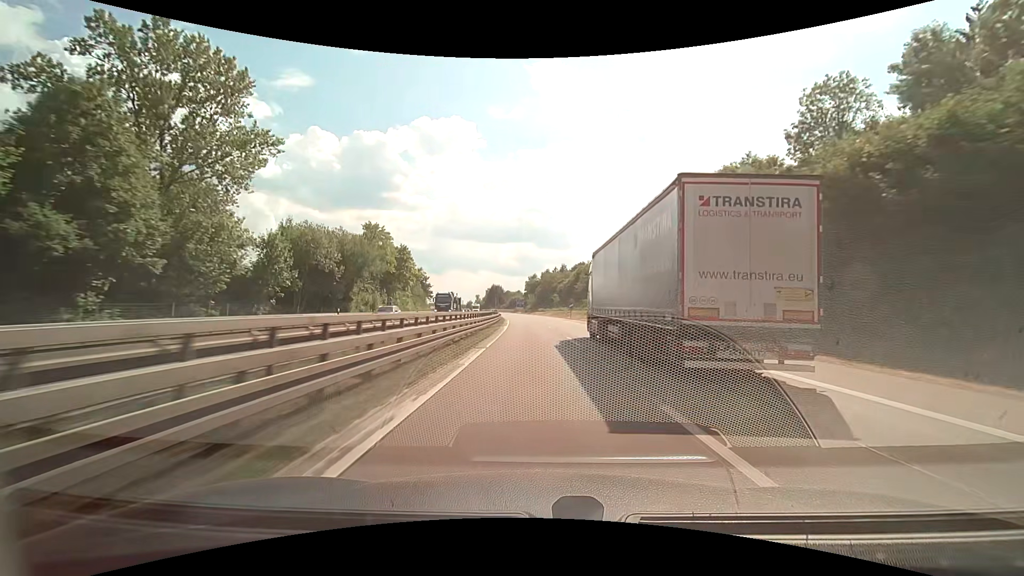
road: motorway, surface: asphalt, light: Day
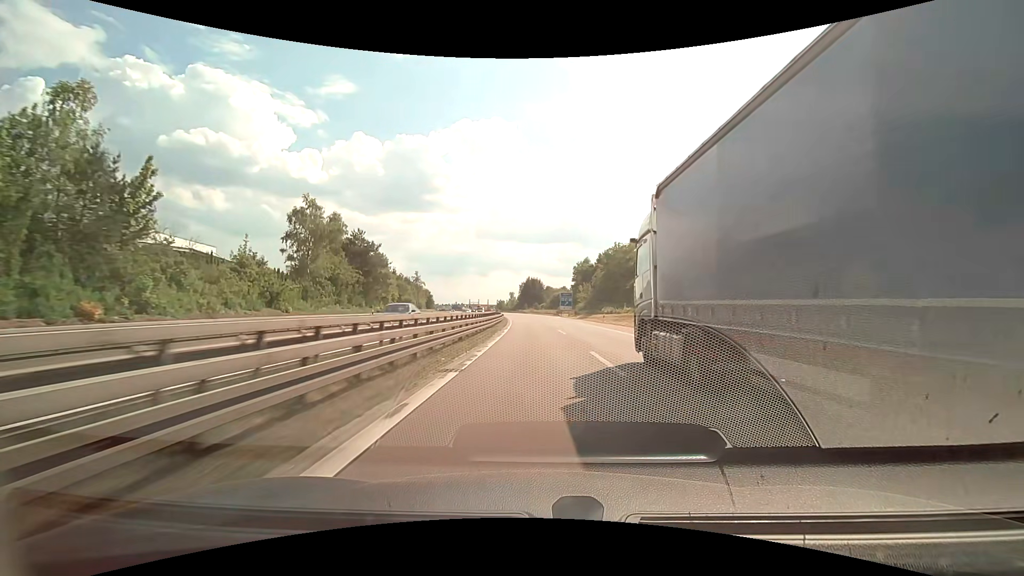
(-2.9, +81.0) m; -5°
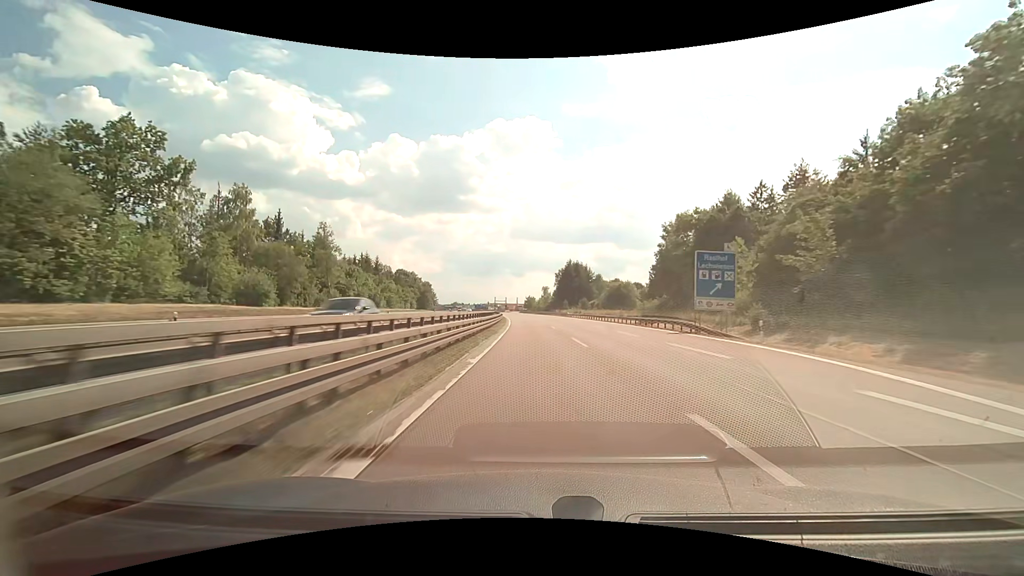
(-2.8, +81.9) m; -4°
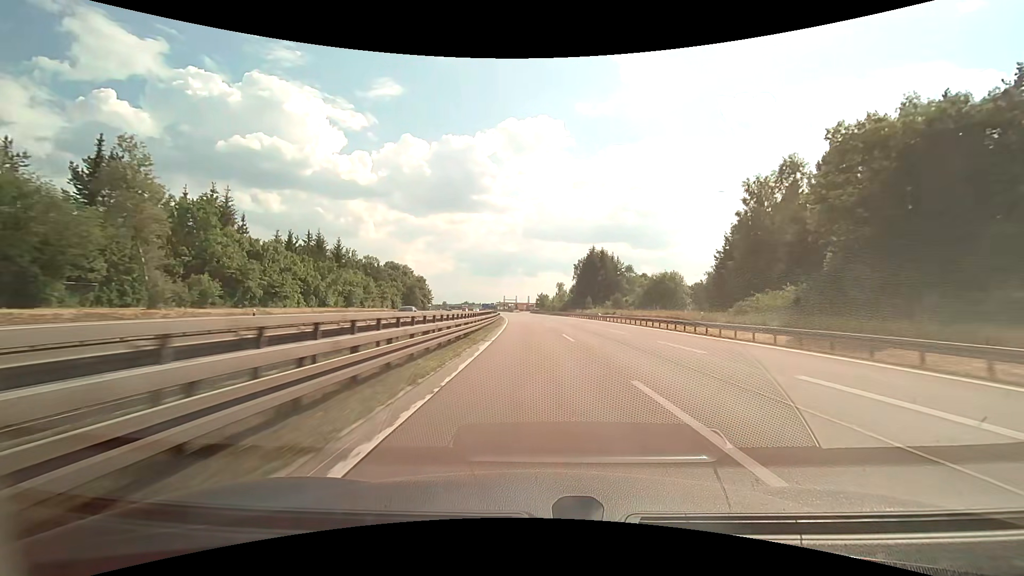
(-0.5, +33.1) m; -1°
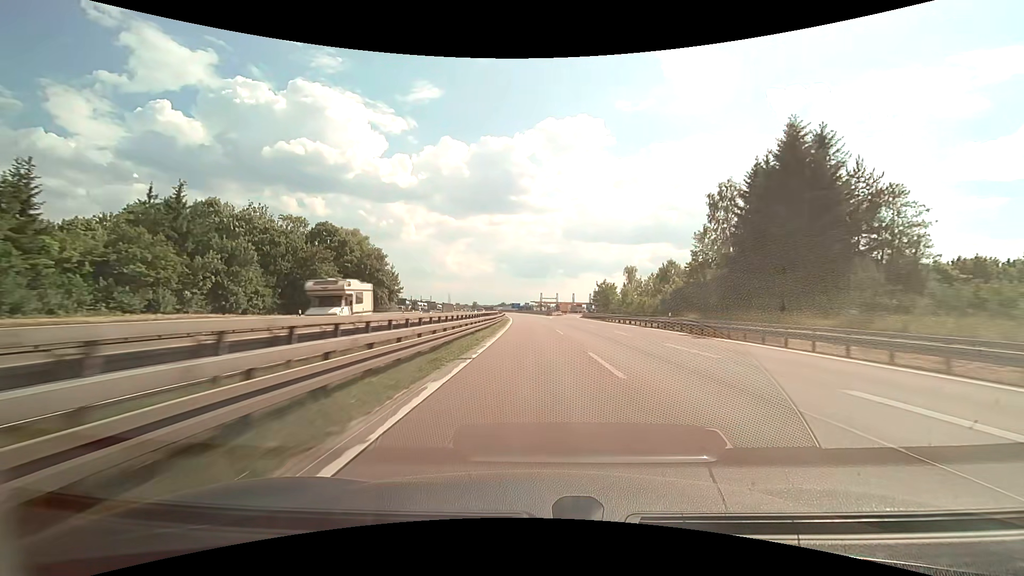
(-3.5, +83.5) m; -5°
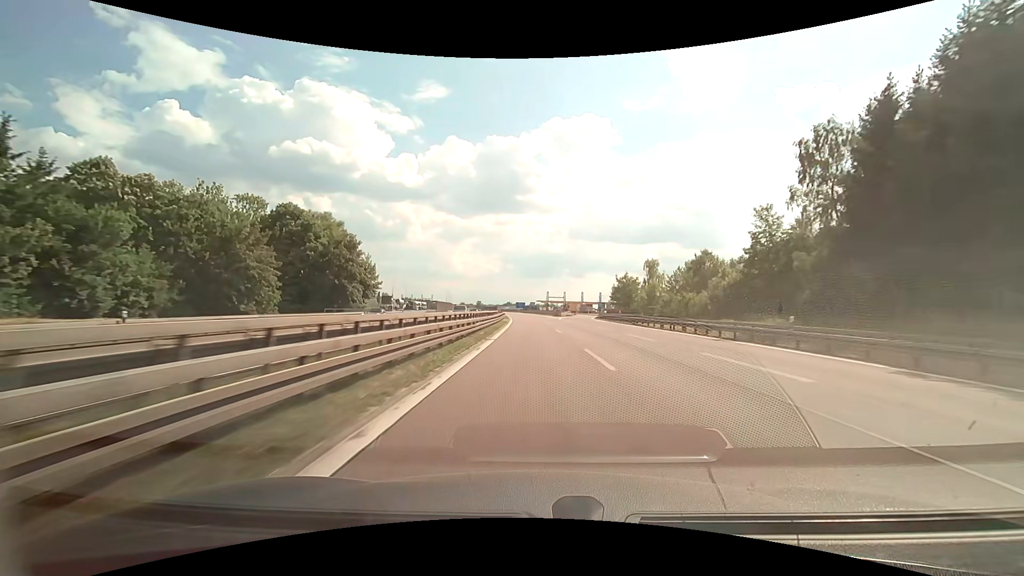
(-0.1, +16.9) m; -1°
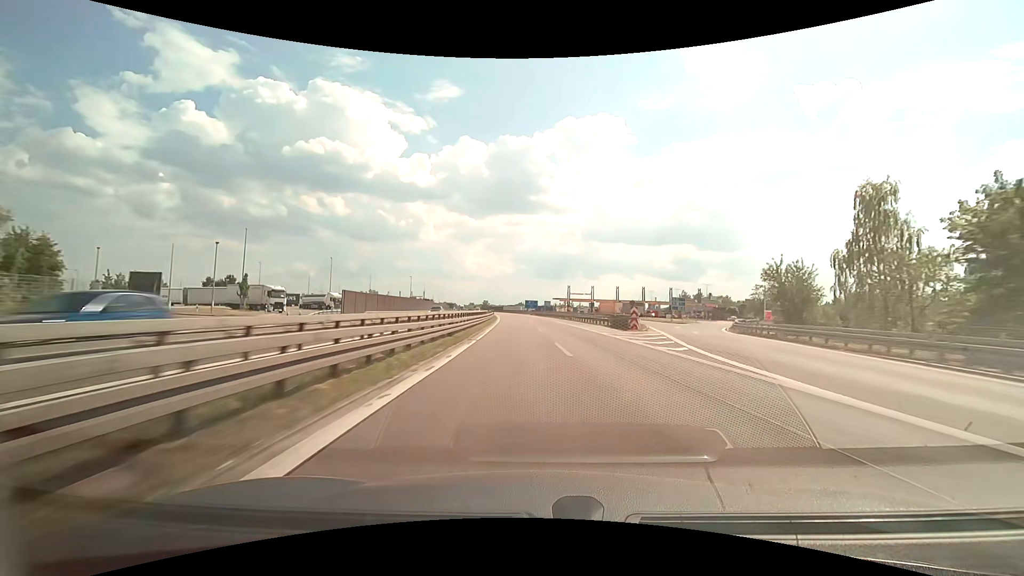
(-1.5, +68.0) m; -2°
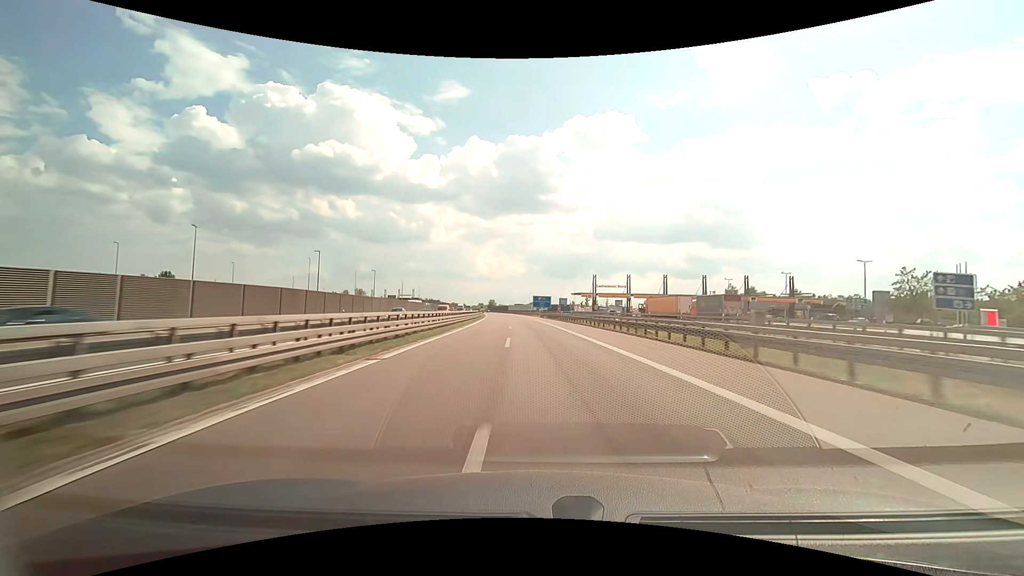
(0.0, +51.5) m; -1°
(0, +10) (0, +20) (-1, +30) (-1, +40) (-1, +50) (-2, +60) (-3, +70) (-4, +80) (-4, +90) (-5, +100) m
